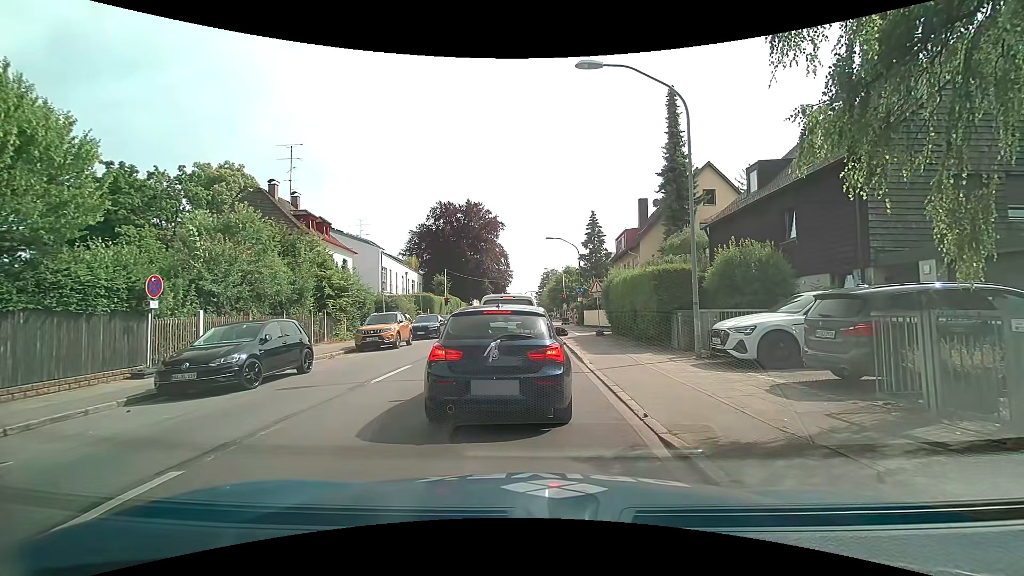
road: secondary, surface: asphalt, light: Day
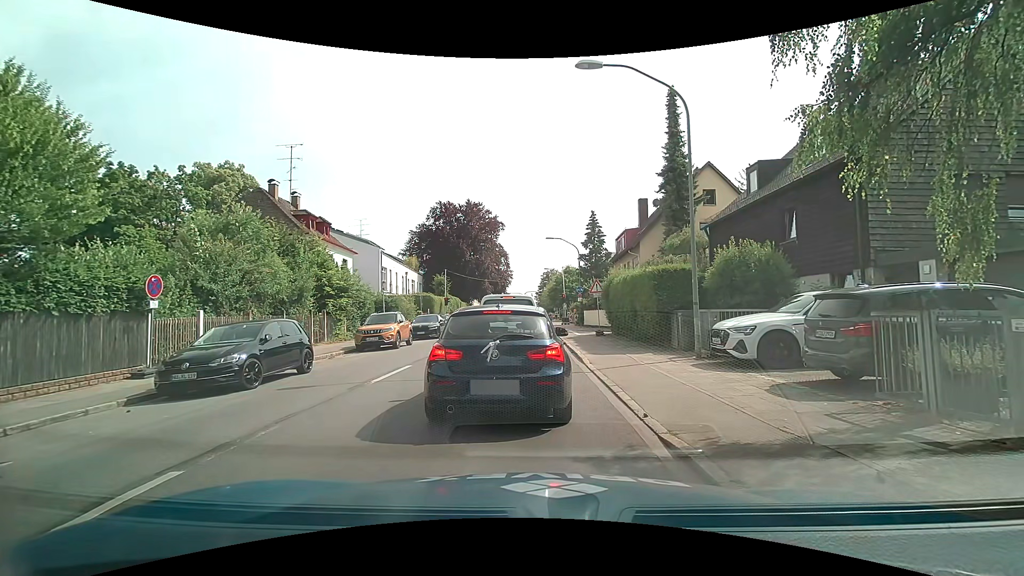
(0.0, 0.0) m; 0°
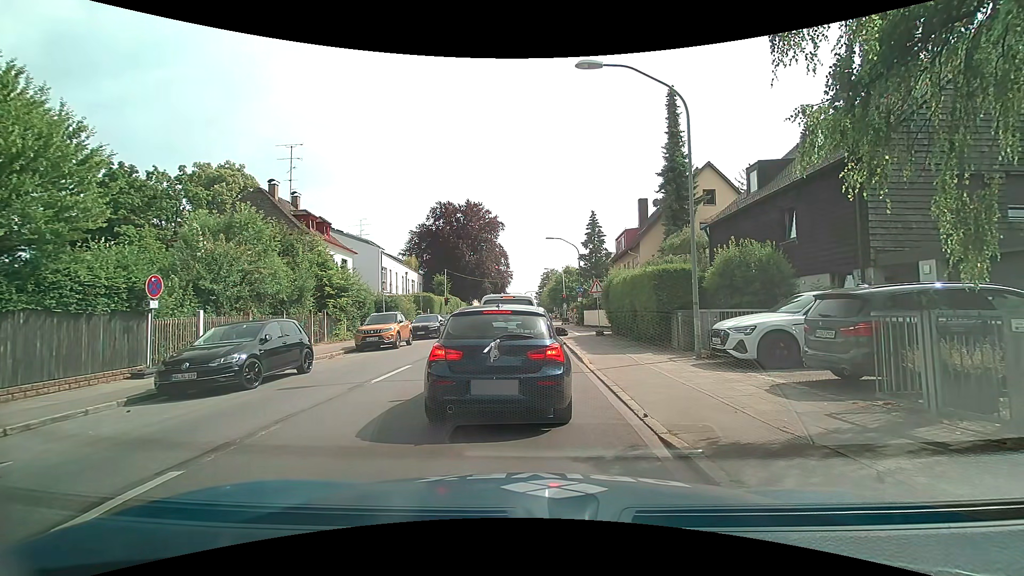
(0.0, 0.0) m; 0°
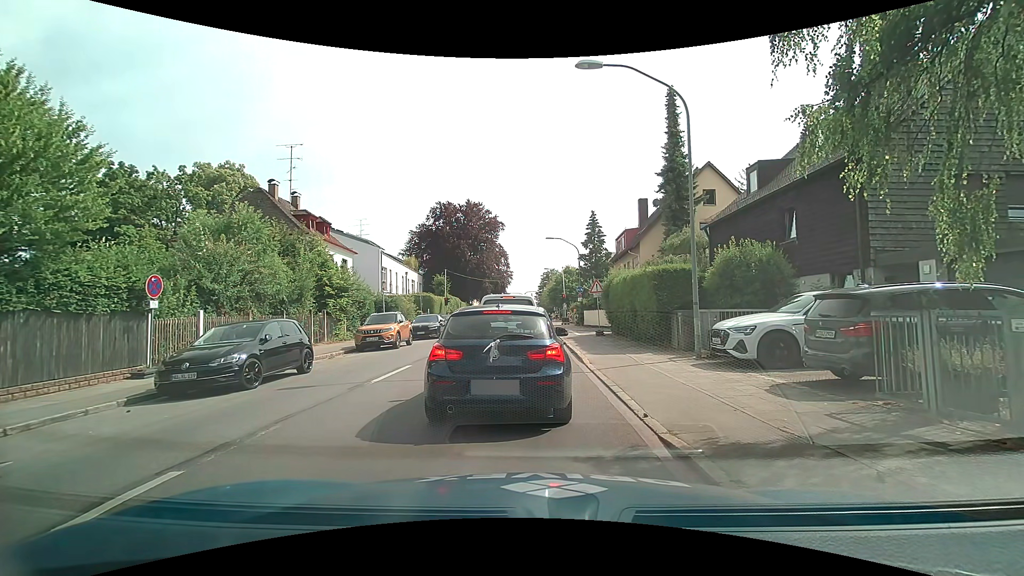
(0.0, 0.0) m; 0°
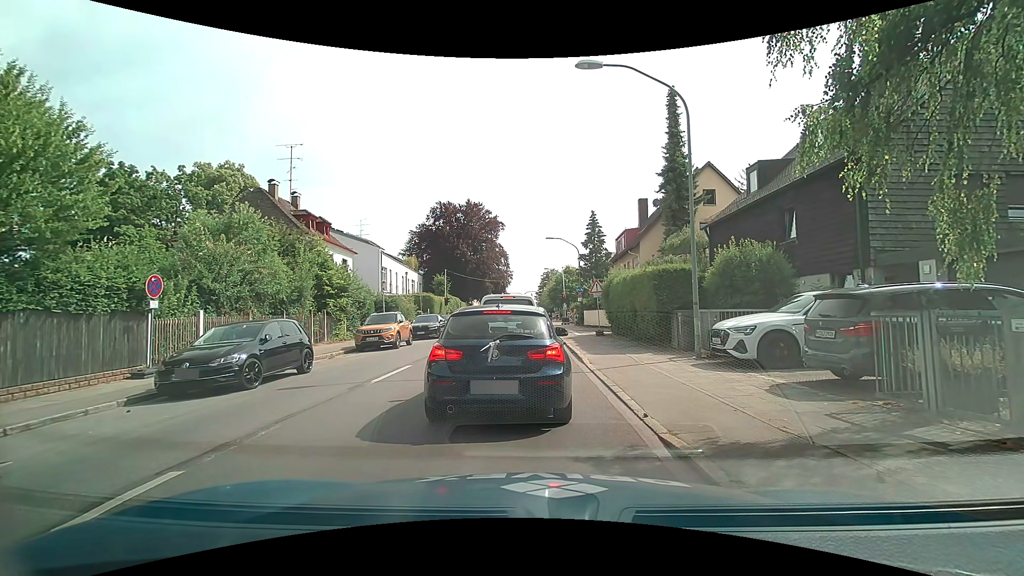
(0.0, 0.0) m; 0°
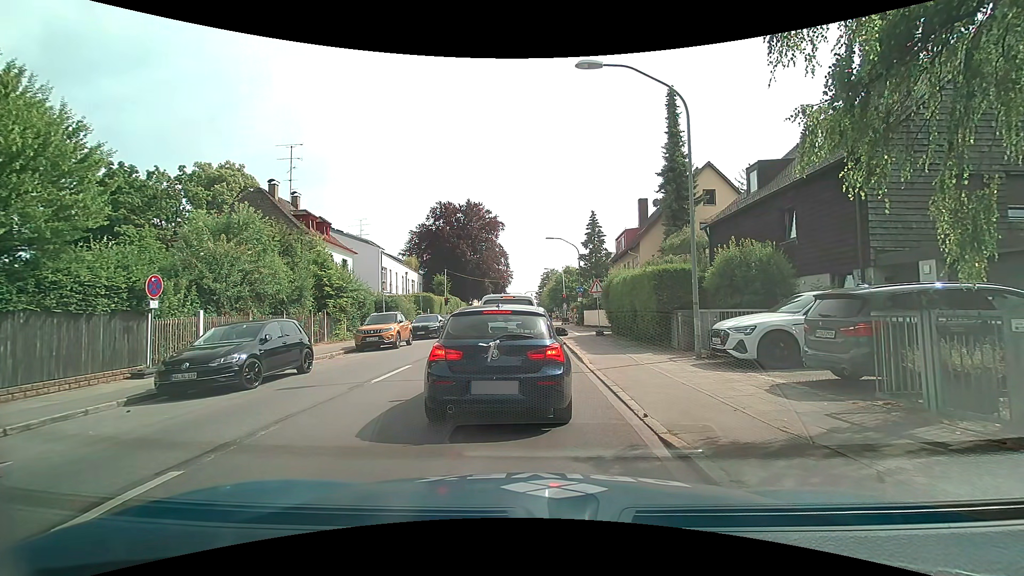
(0.0, 0.0) m; 0°
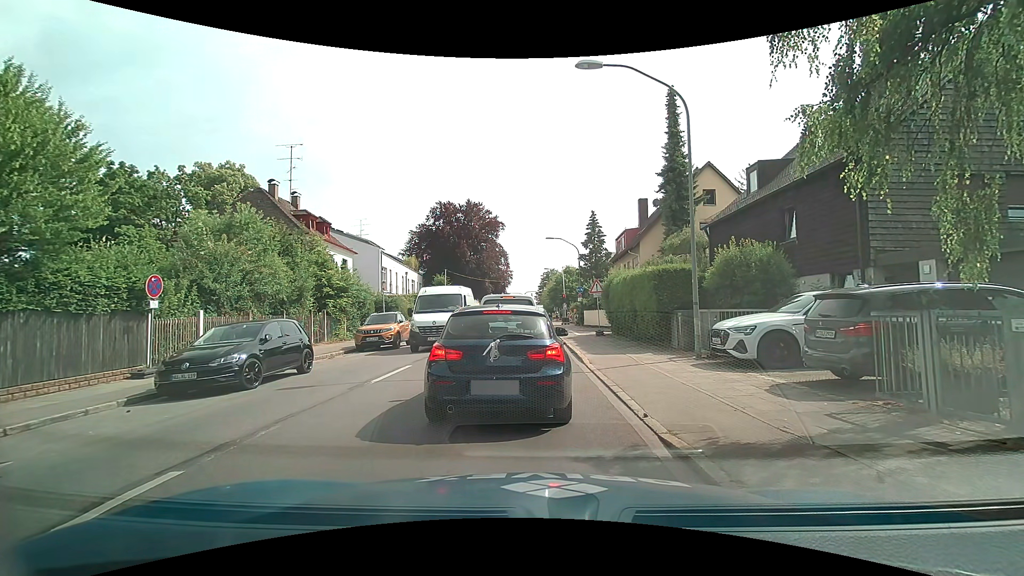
(0.0, 0.0) m; 0°
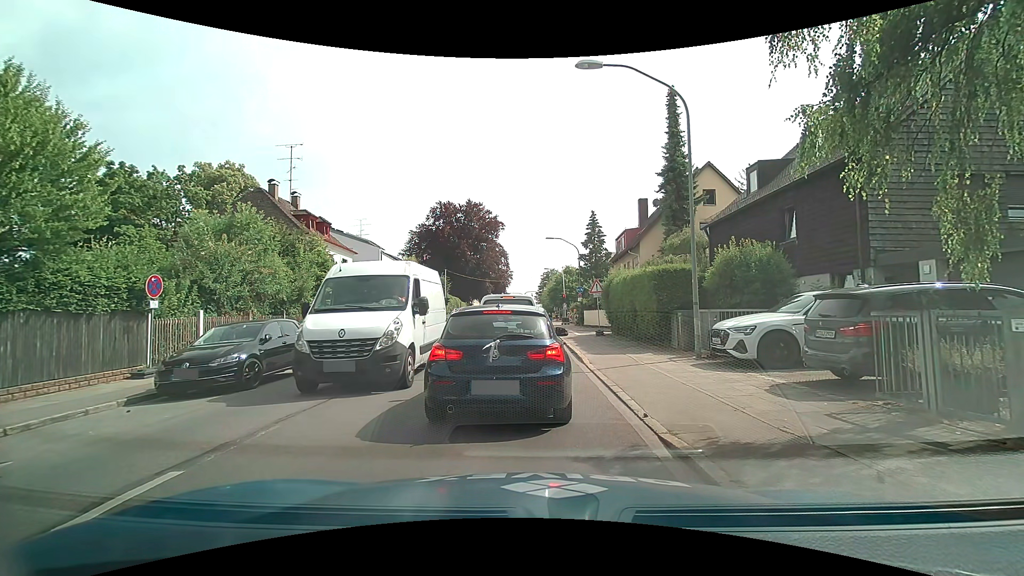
(0.0, 0.0) m; 0°
(0, +10) (0, +20) (0, +30) (0, +40) (0, +50) (+1, +60) (+1, +70) (+2, +80) (+2, +90) (+3, +100) m
